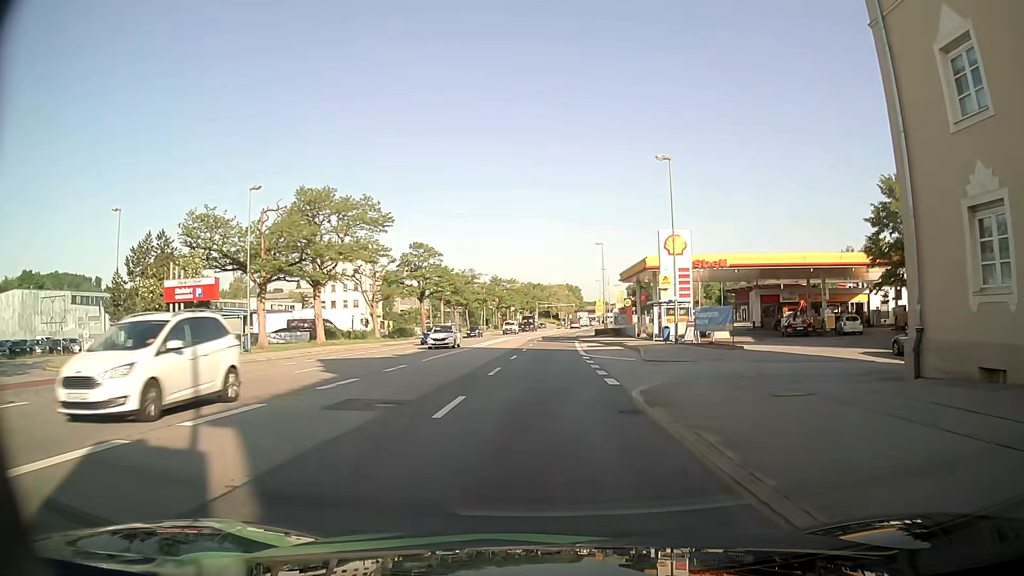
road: primary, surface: asphalt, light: Day
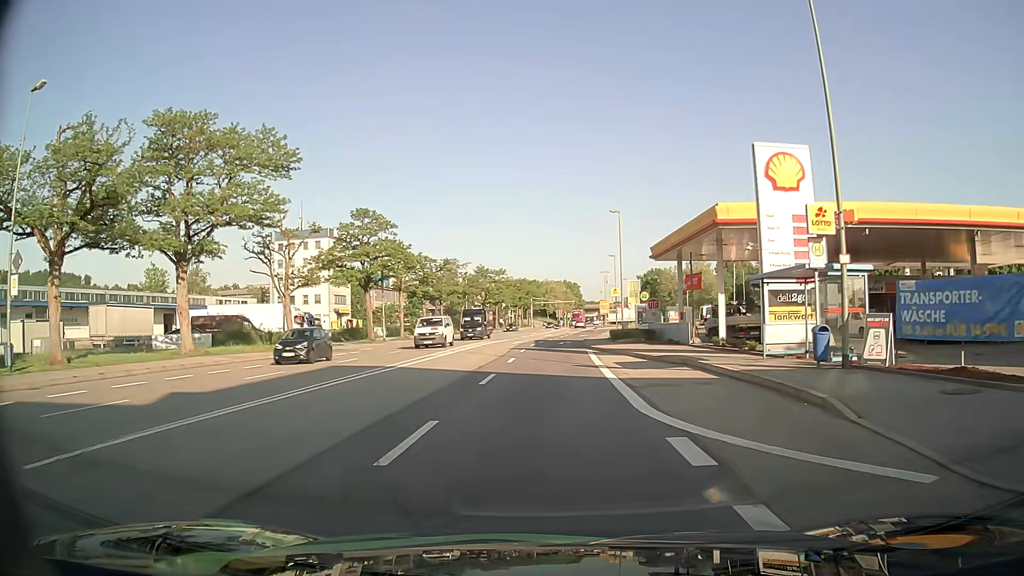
(-0.2, +21.3) m; 0°
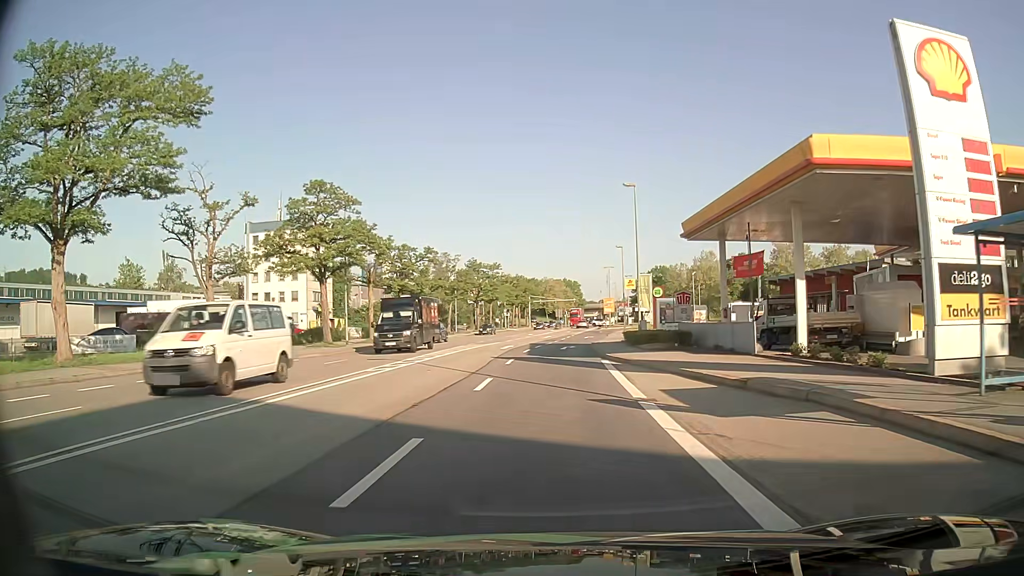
(0.0, +10.5) m; 0°
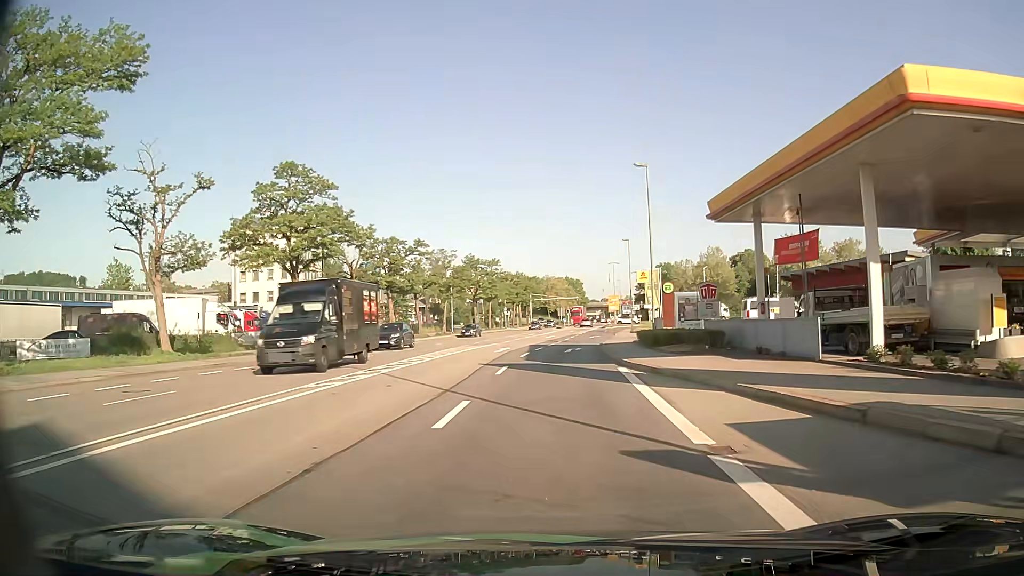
(0.0, +5.2) m; 0°
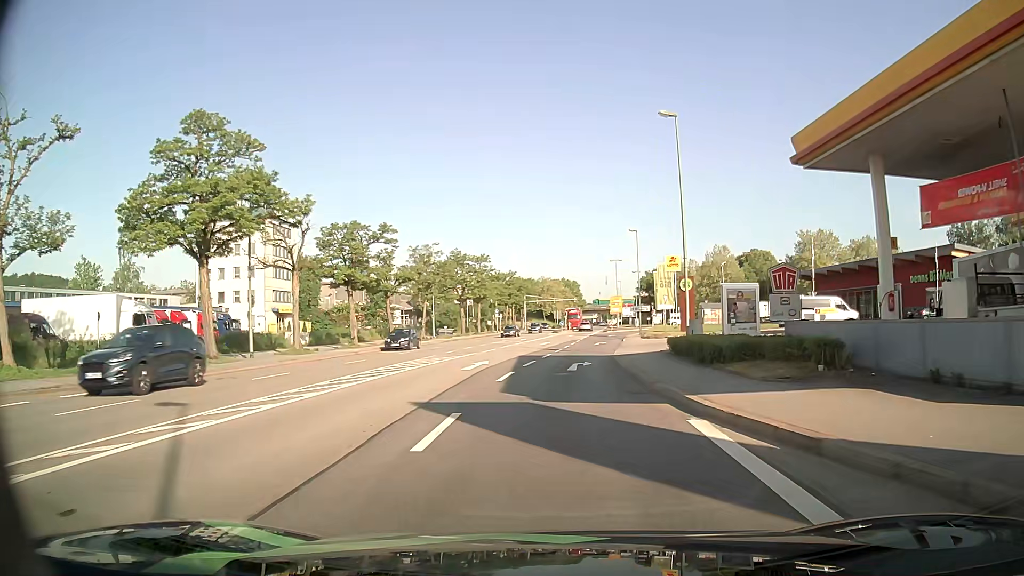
(0.0, +10.4) m; 0°
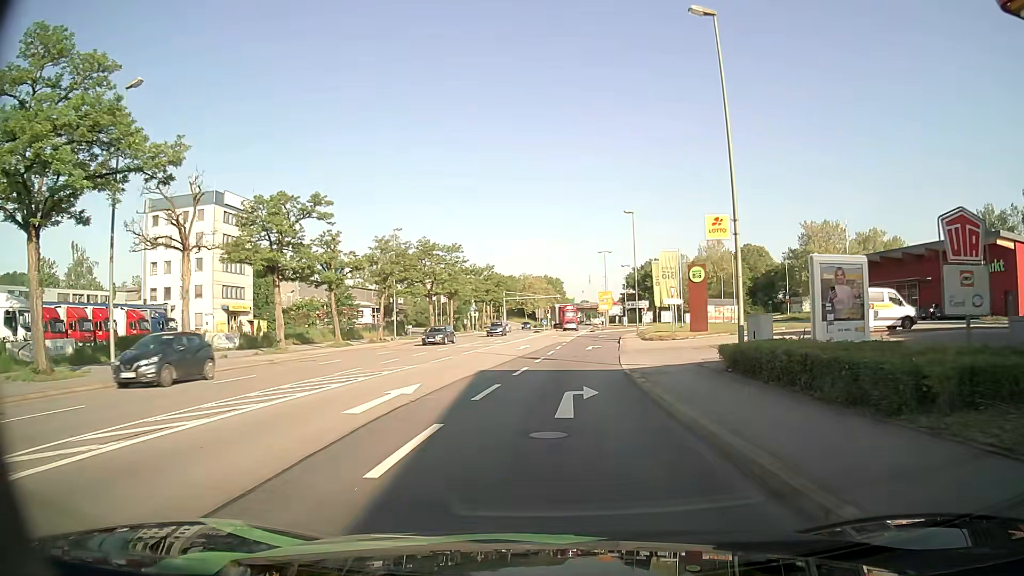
(+0.1, +10.3) m; +1°
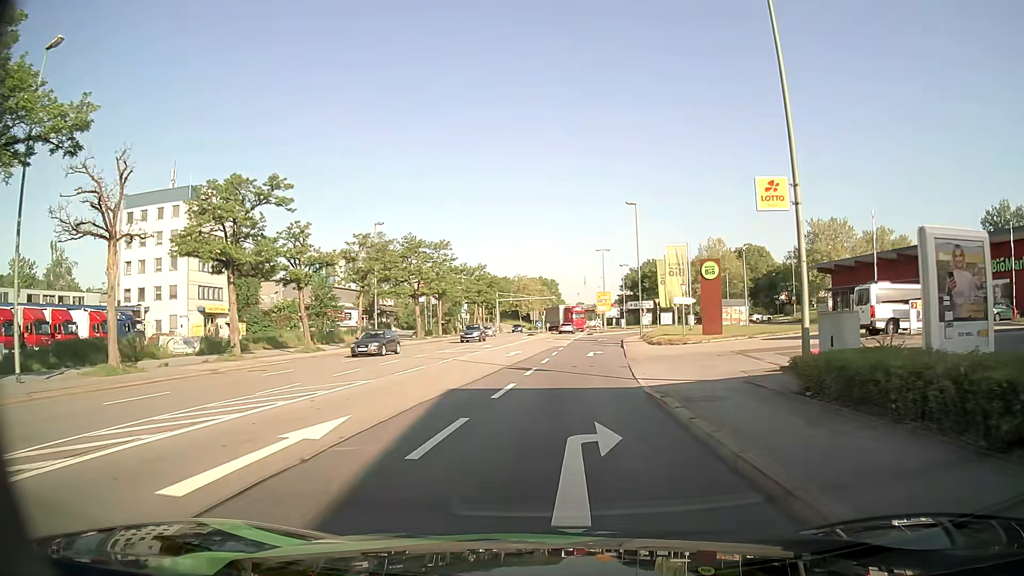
(0.0, +5.1) m; 0°
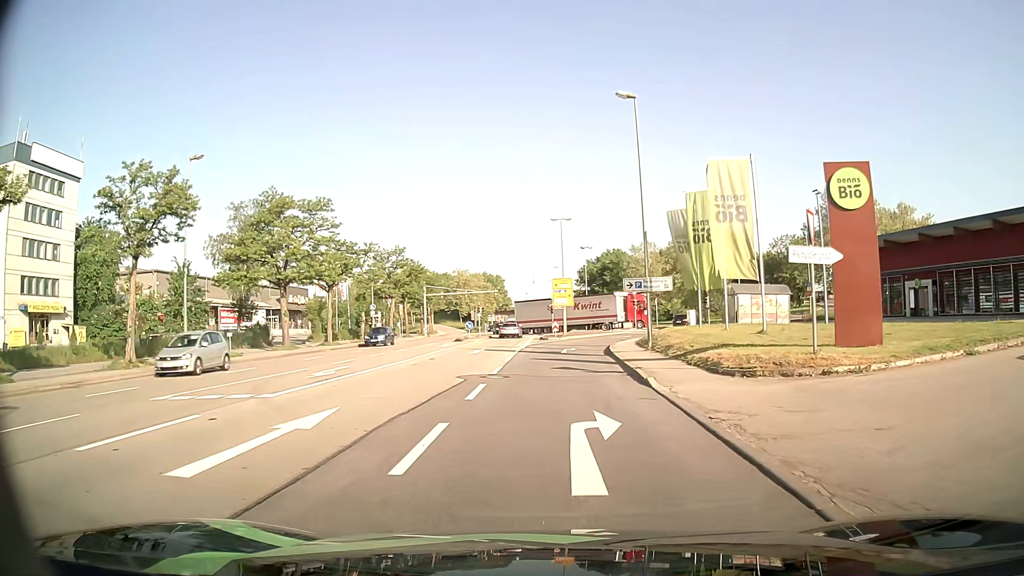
(+0.9, +24.6) m; +4°
(0, +10) (0, +20) (+1, +30) (+1, +40) (+3, +50) (+7, +59) (+12, +67) (+19, +75) (+26, +82) (+34, +88) m
